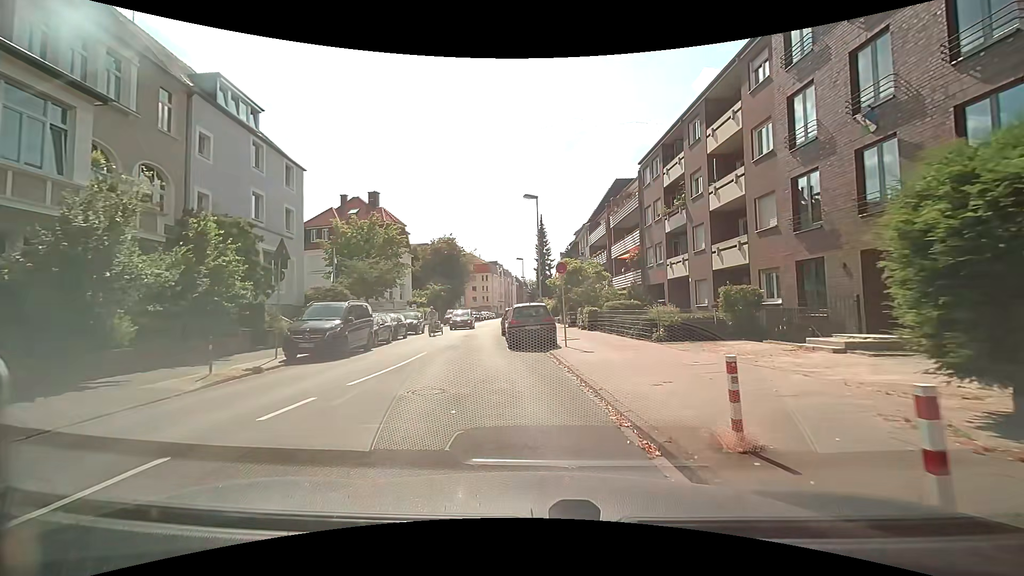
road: residential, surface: asphalt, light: Day
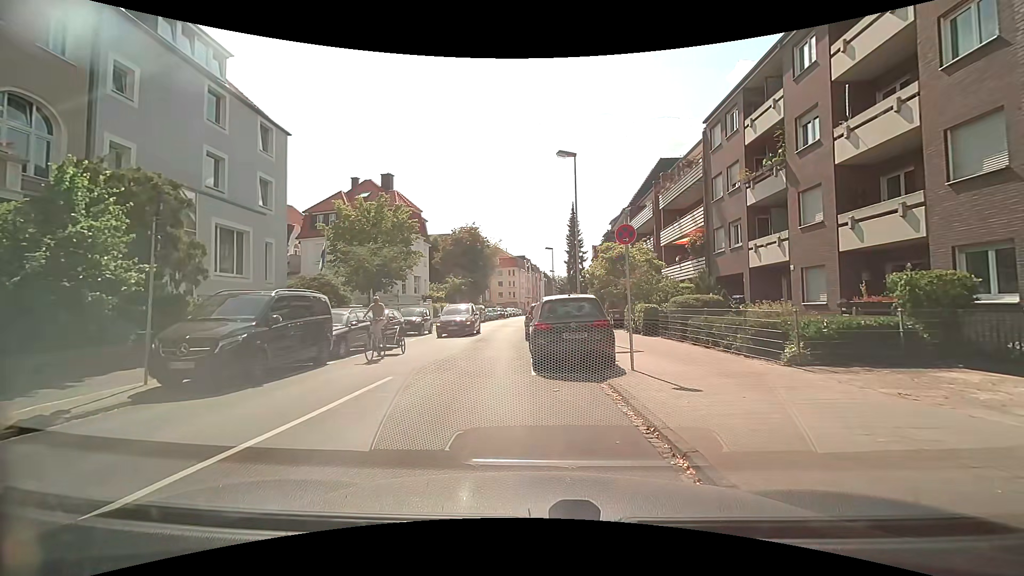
(-0.3, +6.8) m; -4°
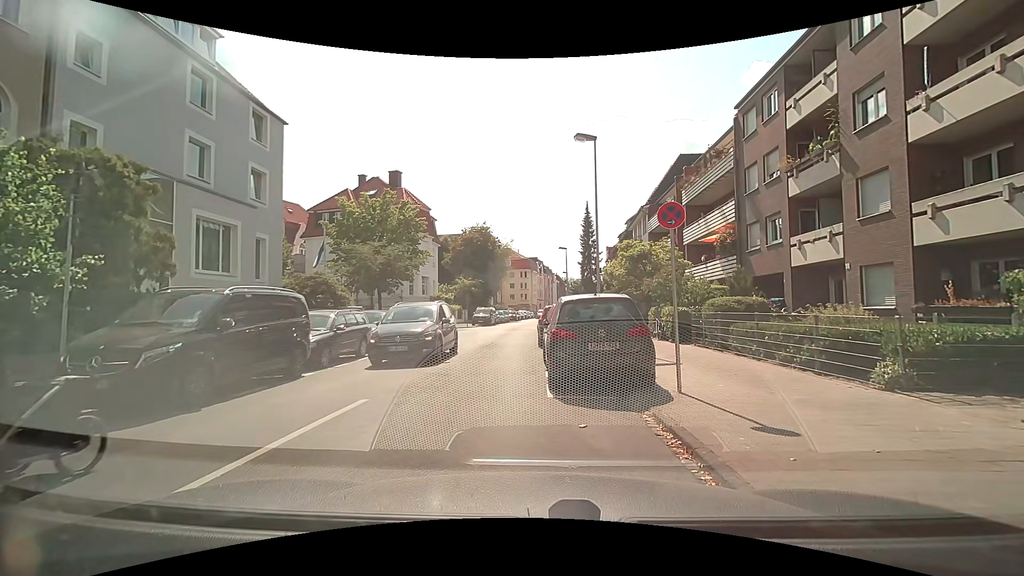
(0.0, +2.1) m; -2°
